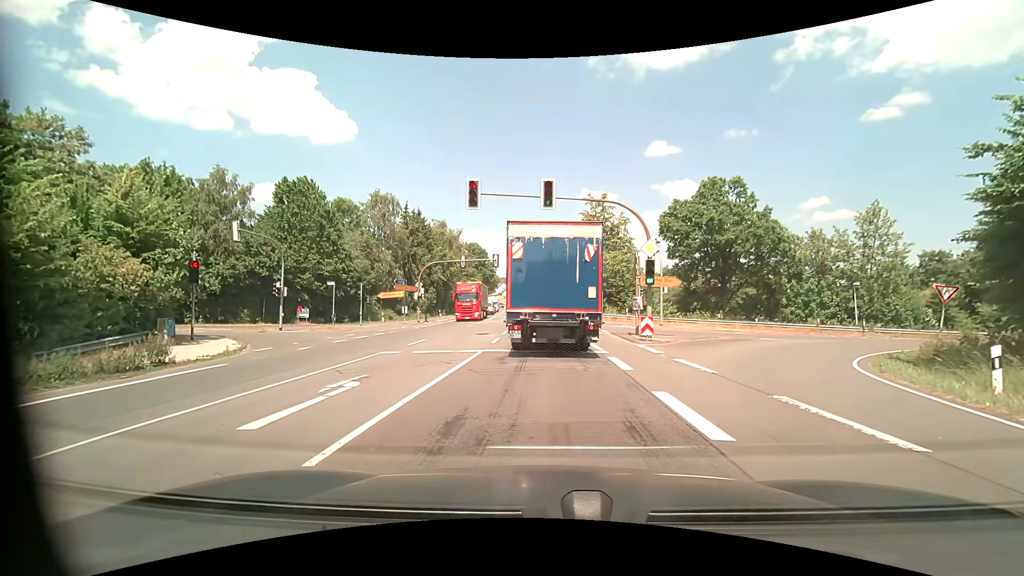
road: primary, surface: asphalt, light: Day
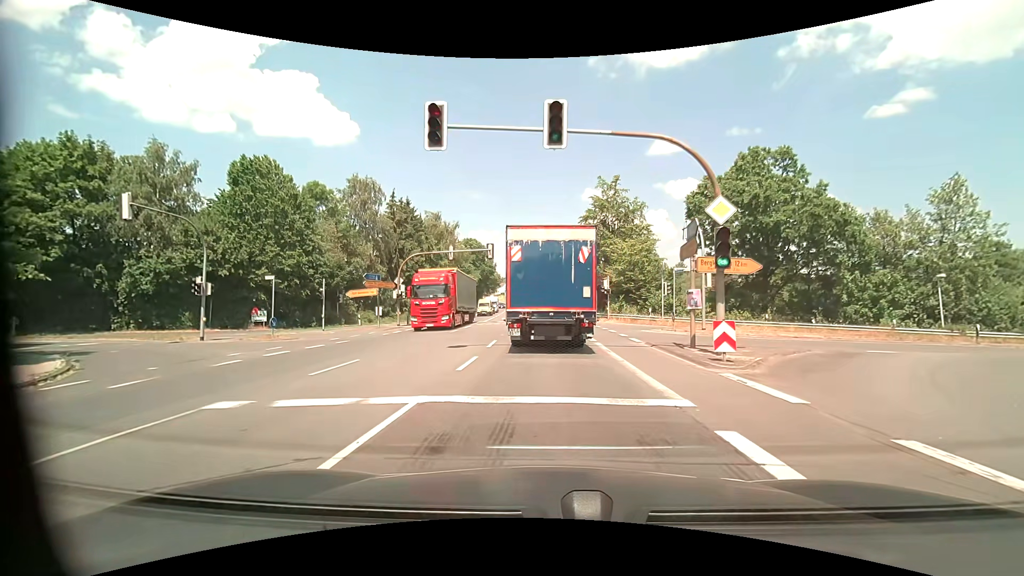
(0.0, +8.8) m; -1°
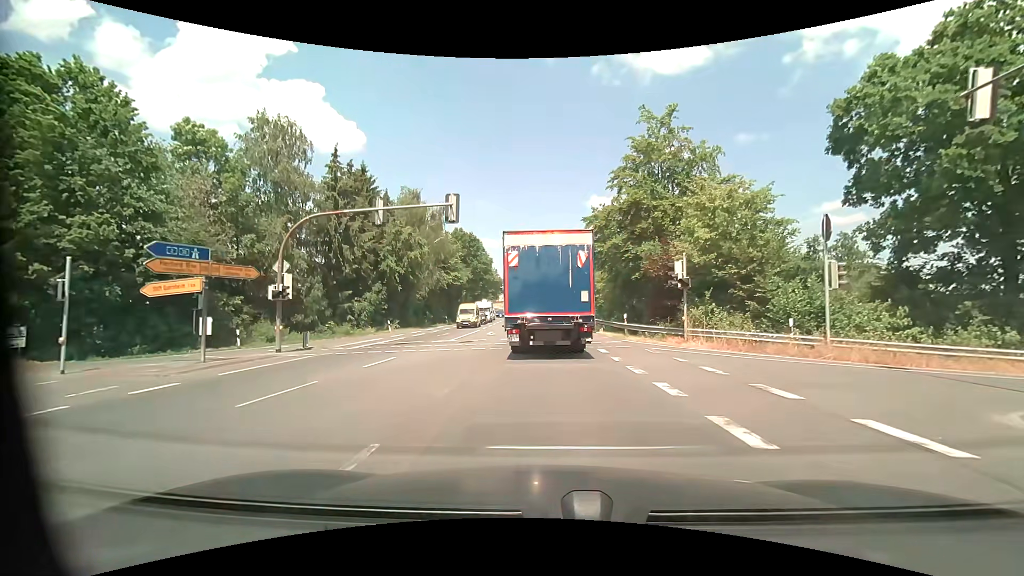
(-0.1, +20.9) m; -1°
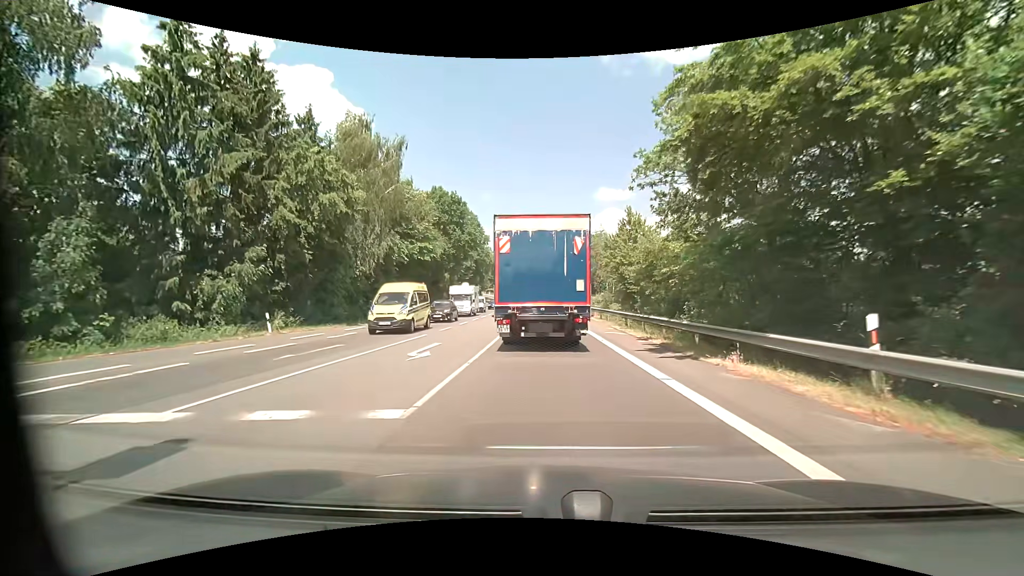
(-0.1, +21.0) m; -1°
